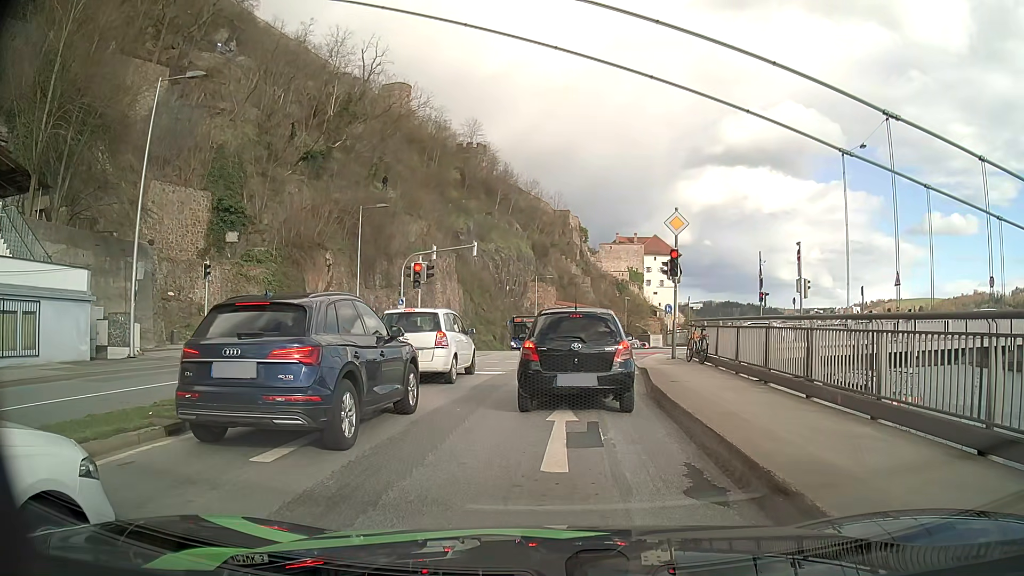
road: primary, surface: asphalt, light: Day
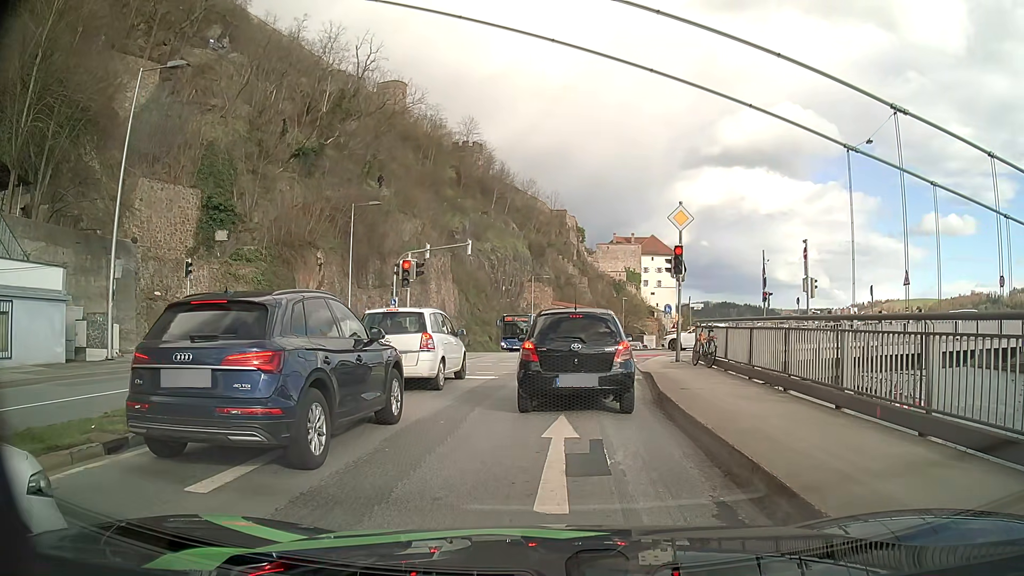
(0.0, +1.2) m; +1°
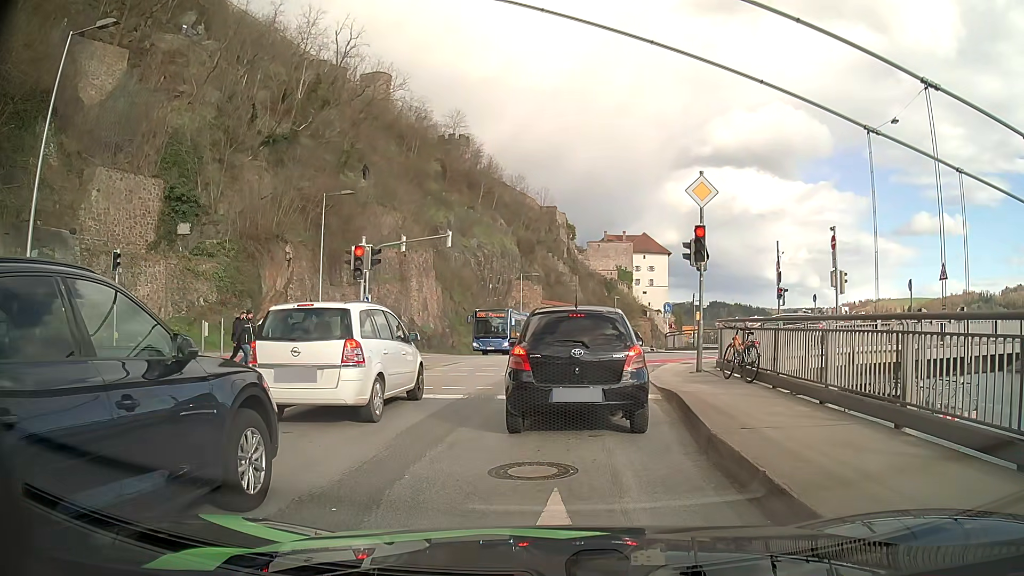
(+0.2, +4.2) m; +2°
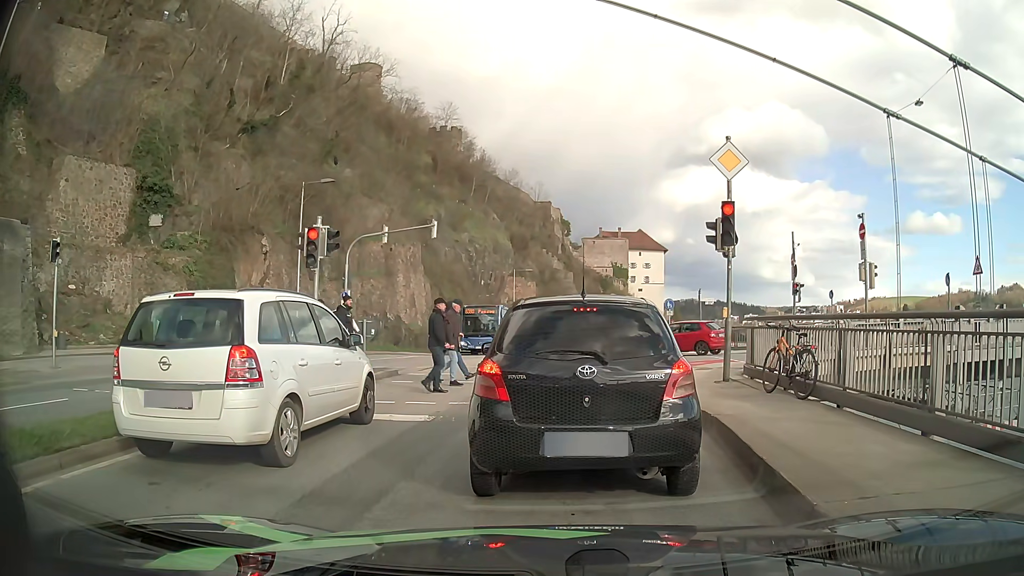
(0.0, +2.9) m; -1°
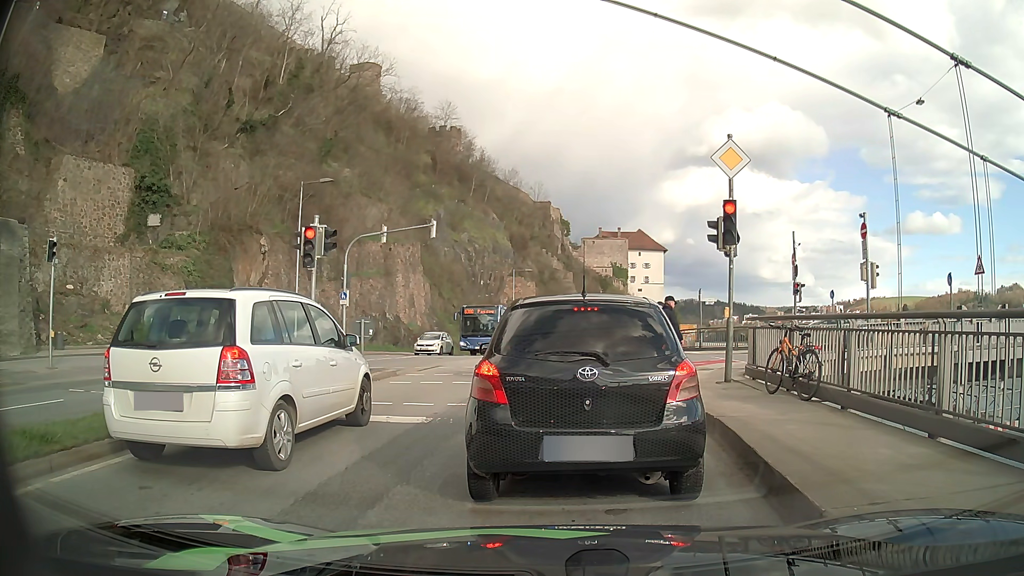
(0.0, +0.2) m; 0°
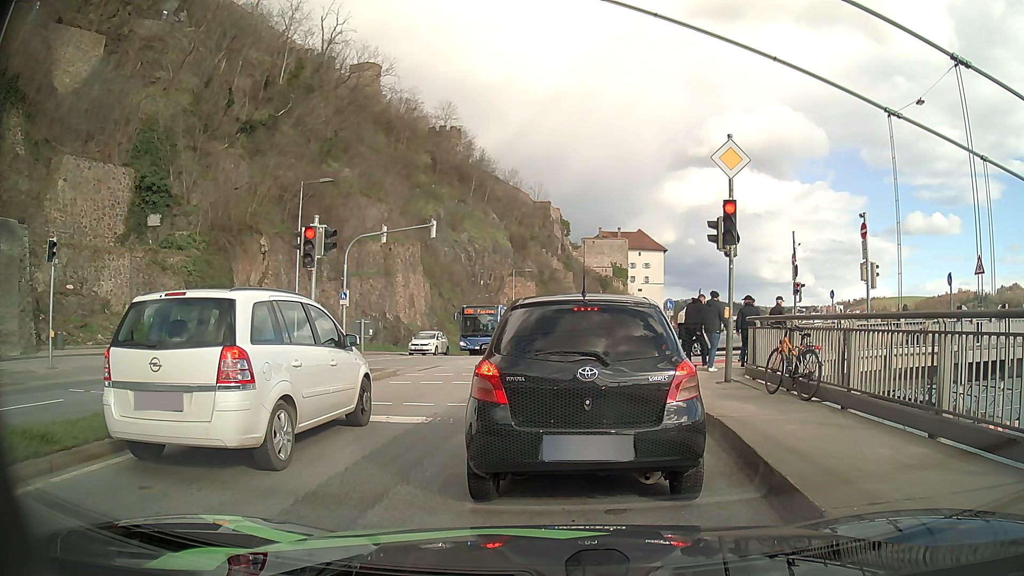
(0.0, 0.0) m; 0°
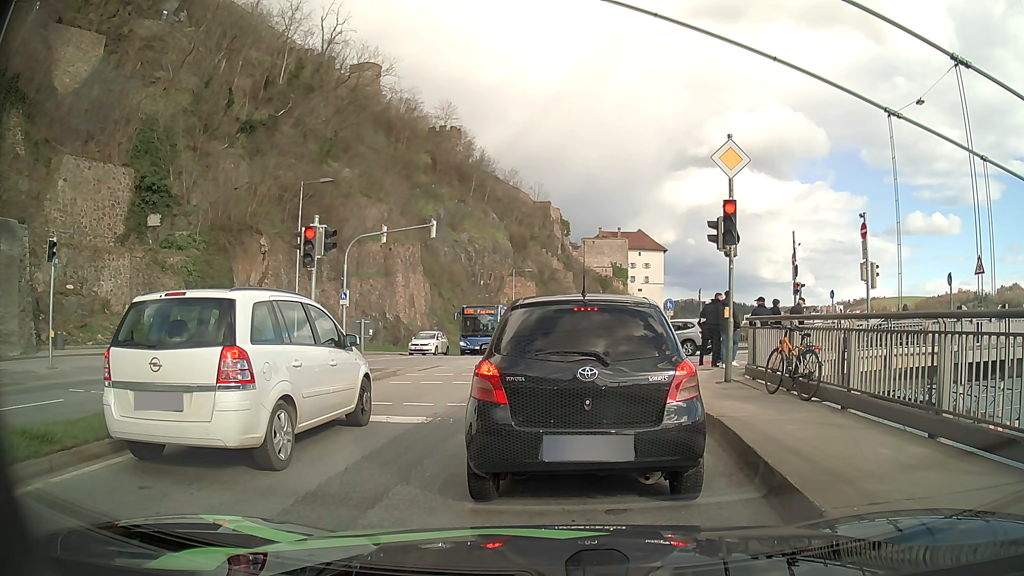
(0.0, 0.0) m; 0°
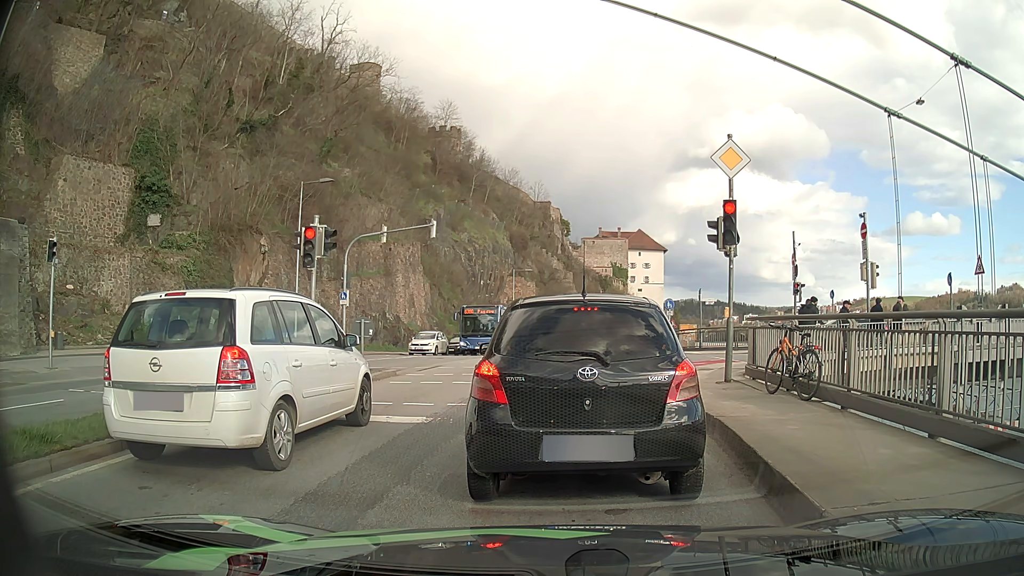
(0.0, 0.0) m; 0°
(+1, +10) (+2, +20) (+3, +30) (+4, +40) (+6, +50) (+9, +59) (+12, +69) (+14, +78) (+17, +88) (+20, +98) m
